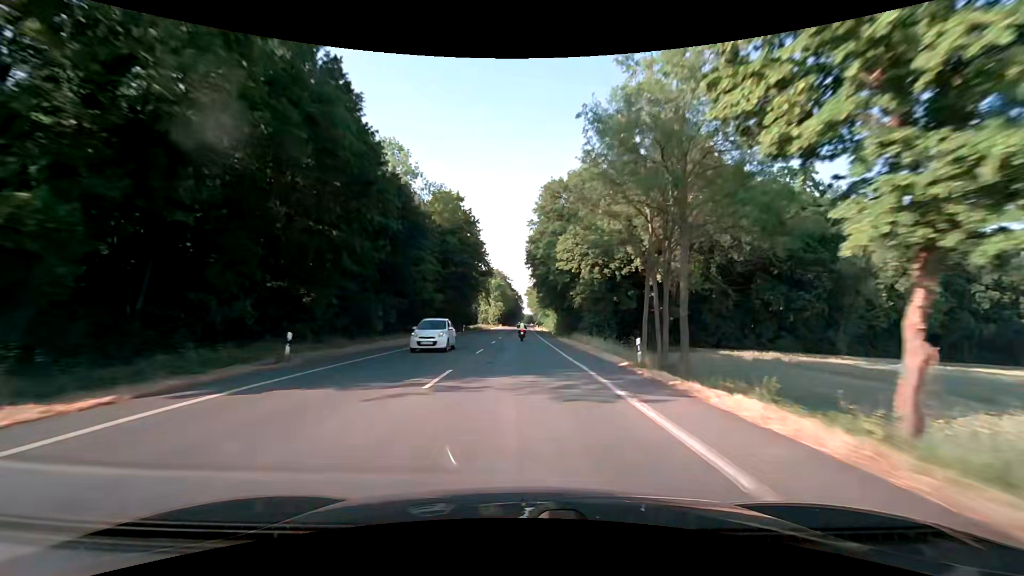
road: secondary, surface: asphalt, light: Day
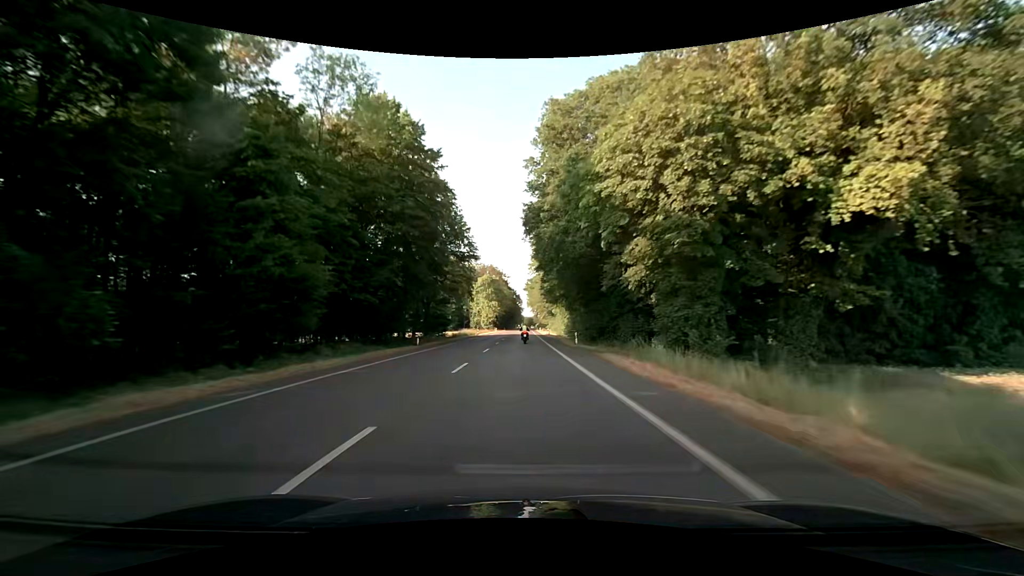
(-0.1, +29.9) m; 0°
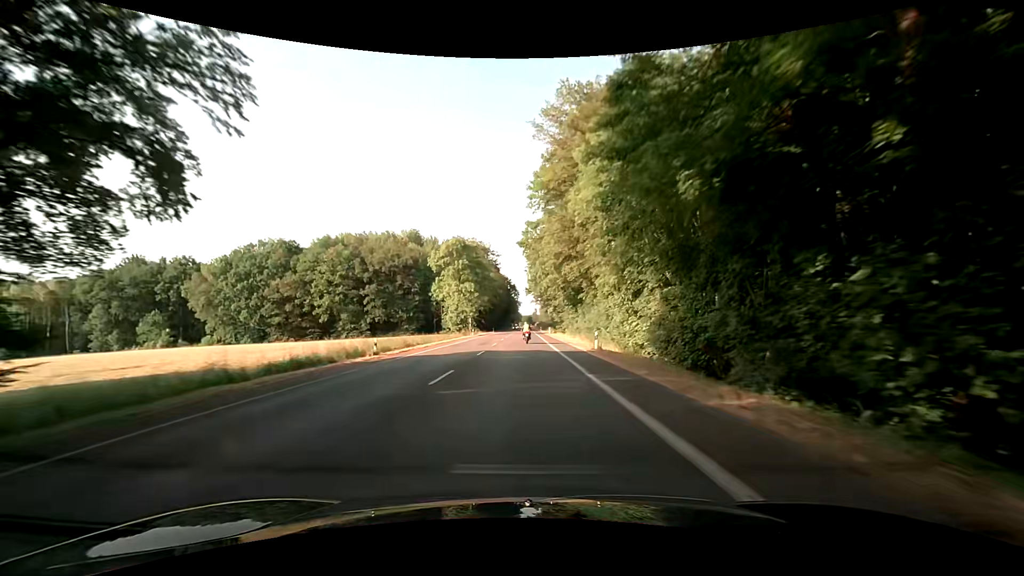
(+0.1, +59.7) m; 0°
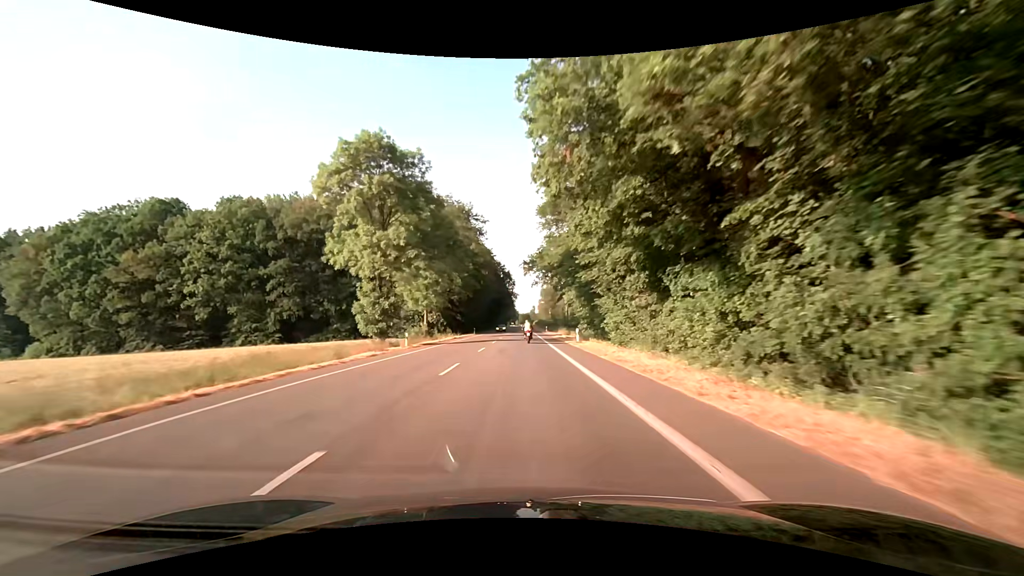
(+0.2, +43.8) m; 0°
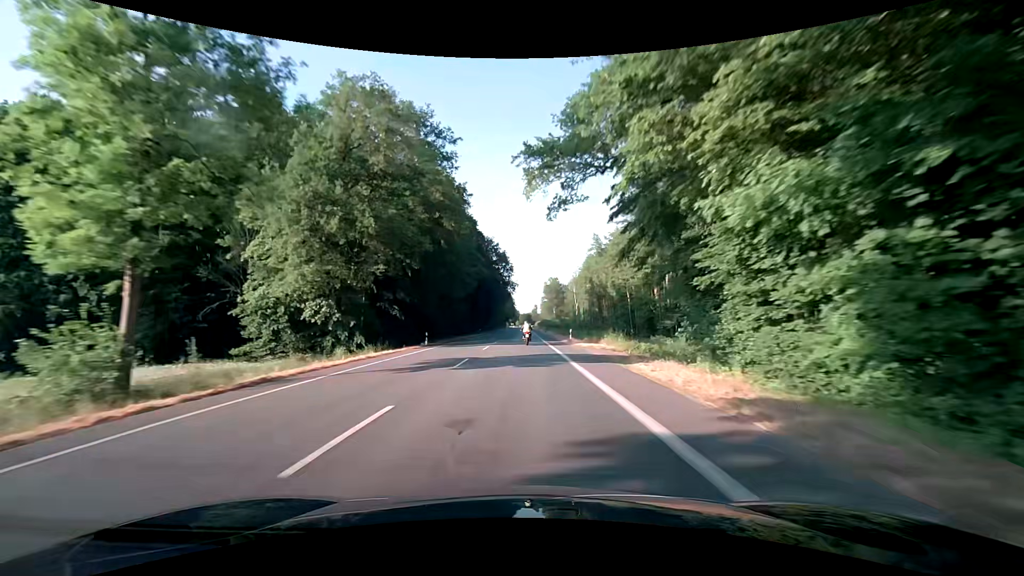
(+0.1, +42.4) m; 0°
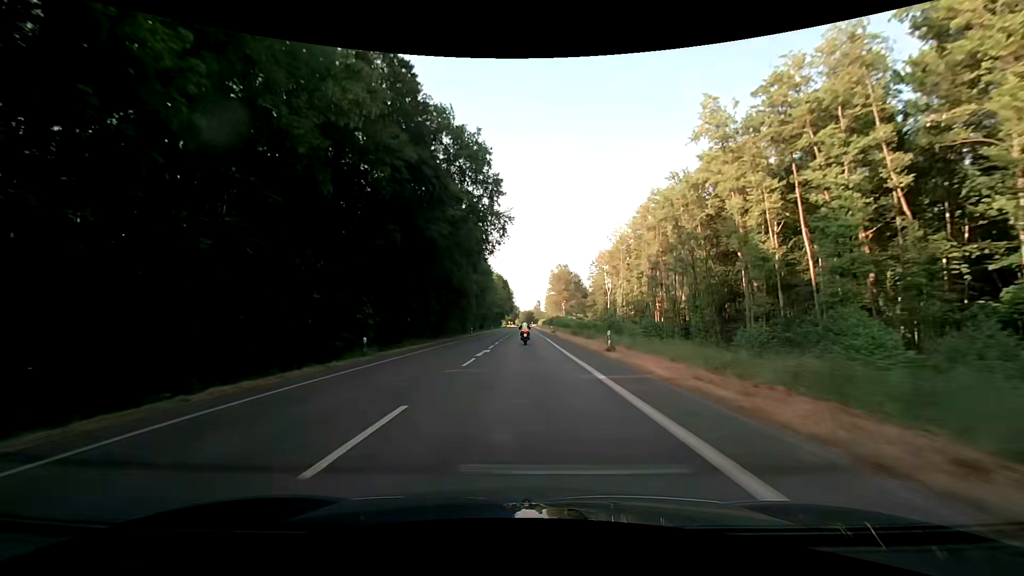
(-0.1, +68.1) m; 0°
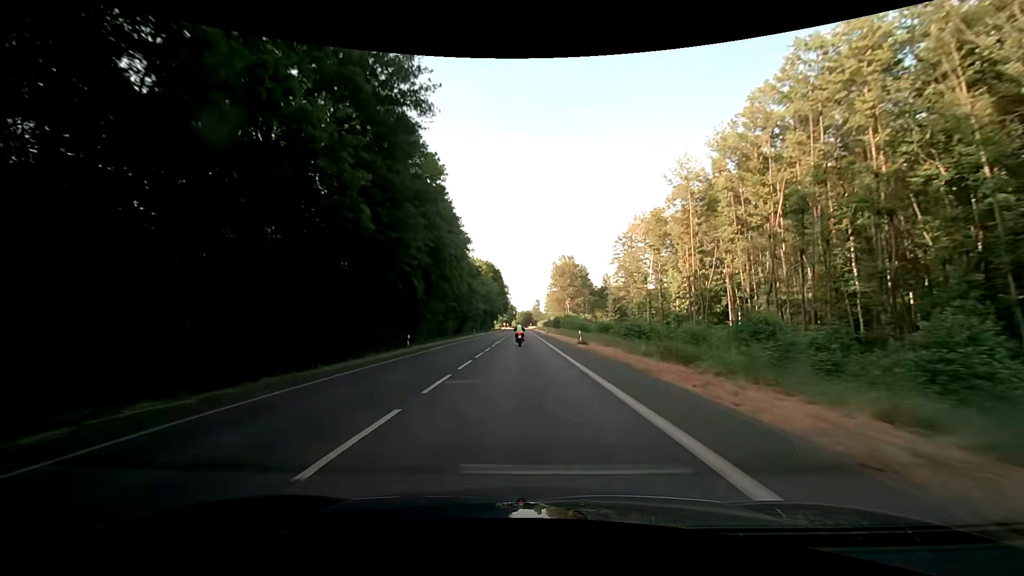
(+0.2, +40.1) m; 0°
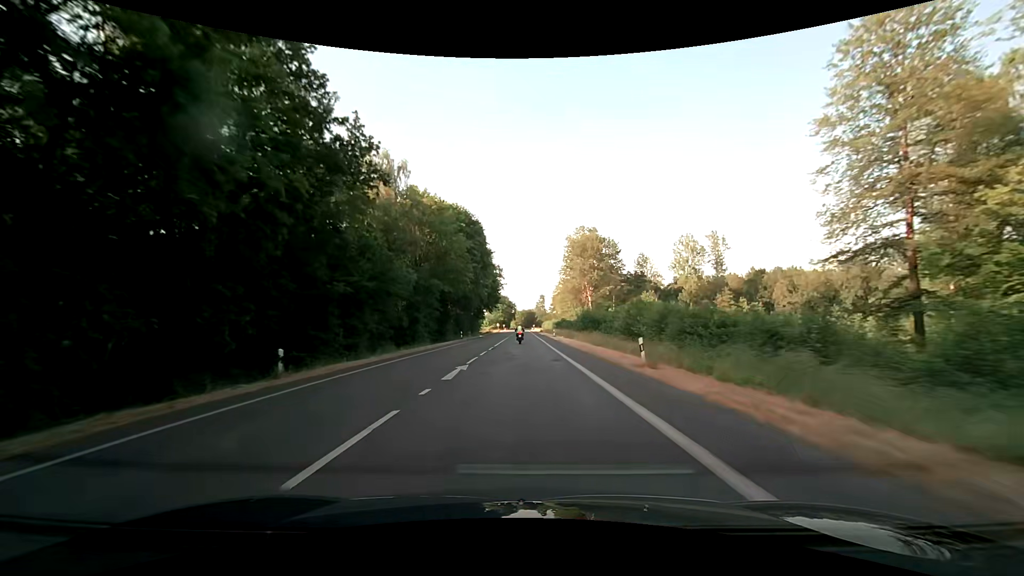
(-0.2, +68.2) m; 0°
(0, +10) (0, +20) (0, +30) (0, +40) (0, +50) (0, +60) (0, +70) (0, +80) (0, +90) (0, +100) m
